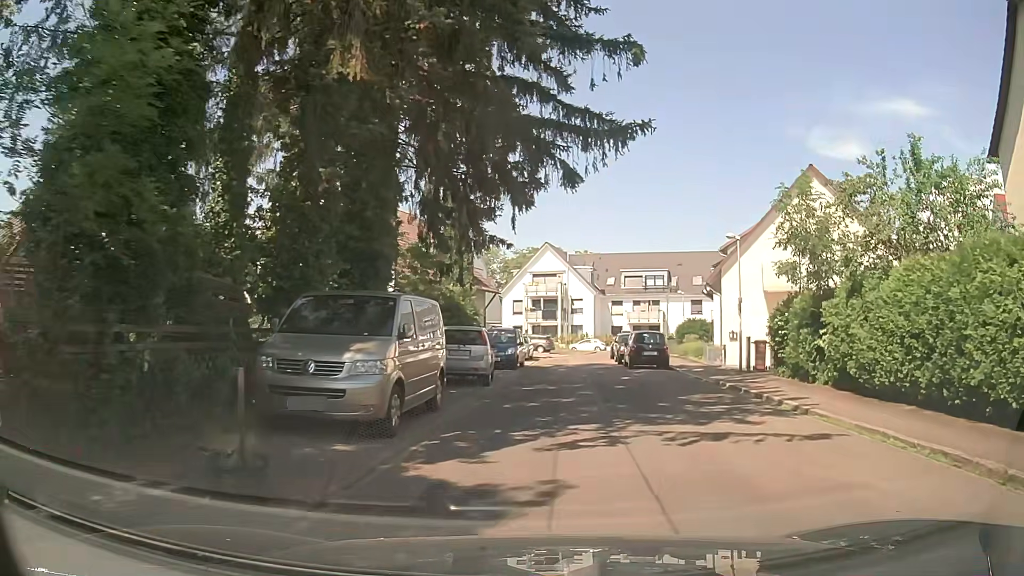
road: residential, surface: asphalt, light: Day
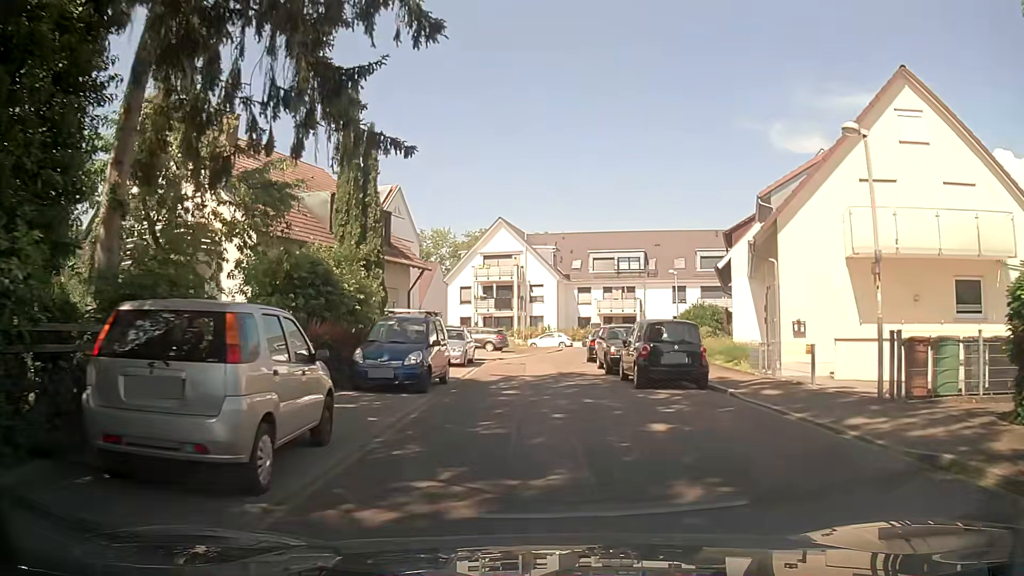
(+0.4, +12.7) m; +2°
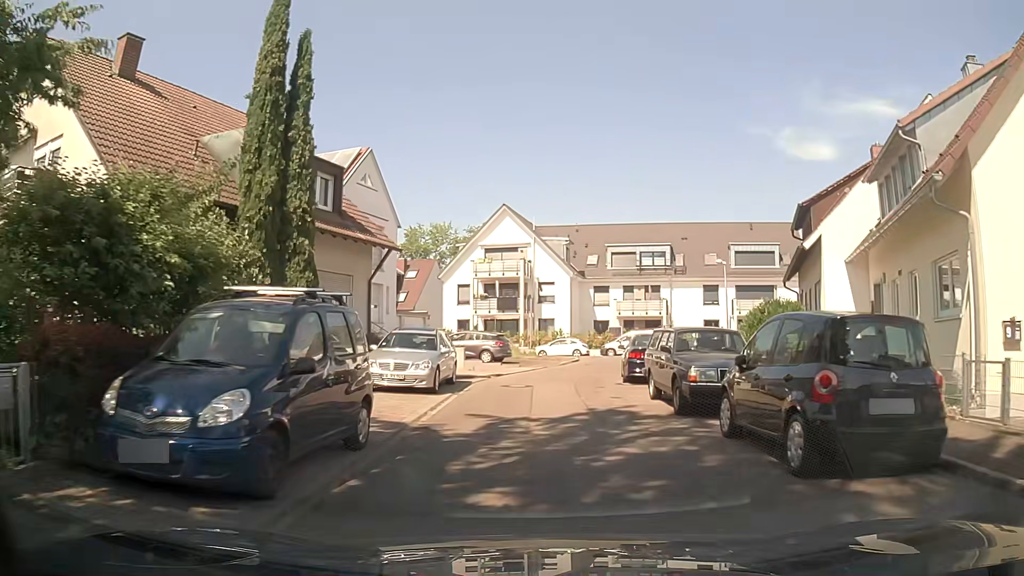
(+0.2, +9.1) m; +2°
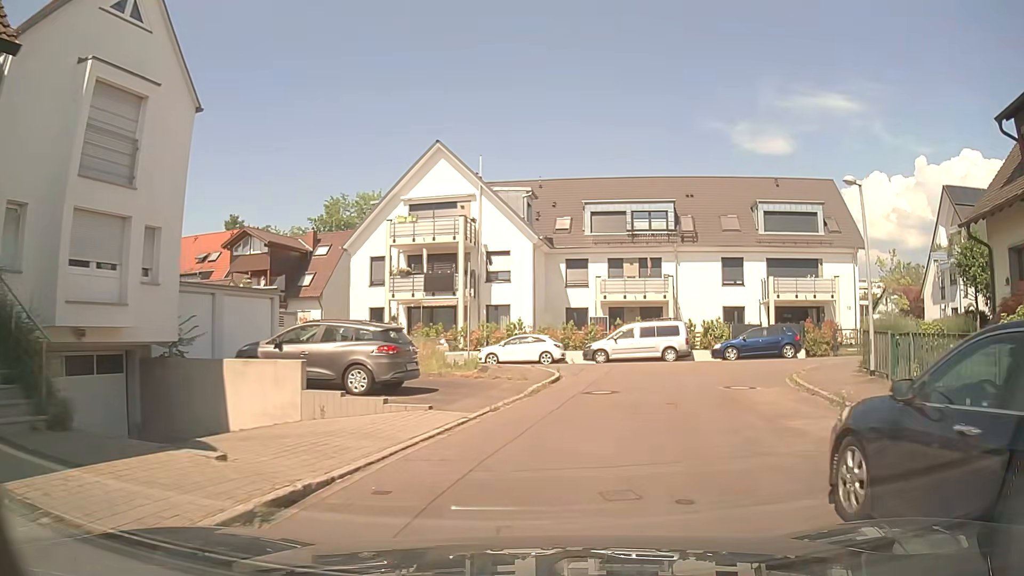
(-0.3, +17.4) m; +2°
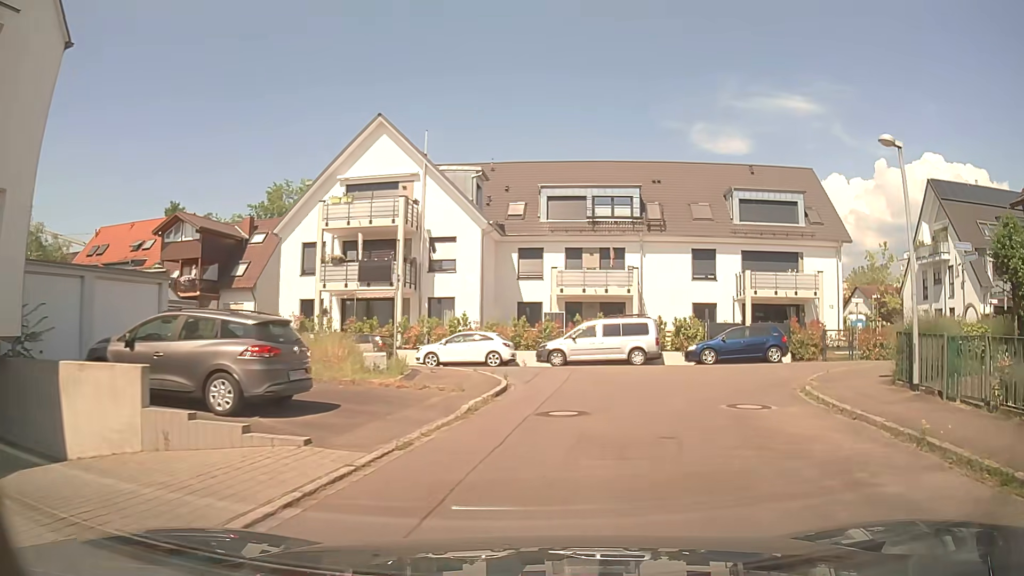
(+0.1, +4.0) m; +4°
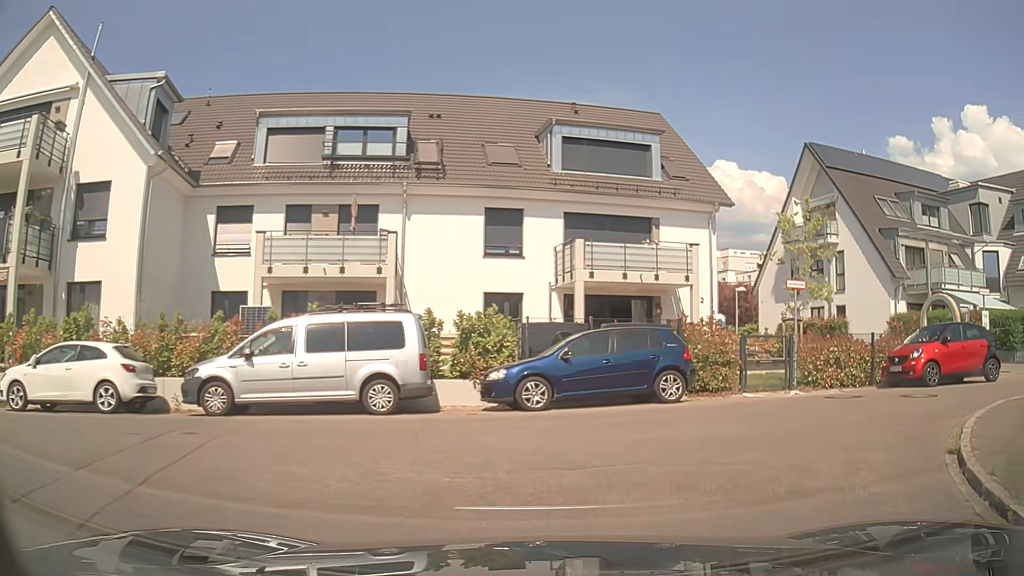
(+2.1, +13.2) m; +20°
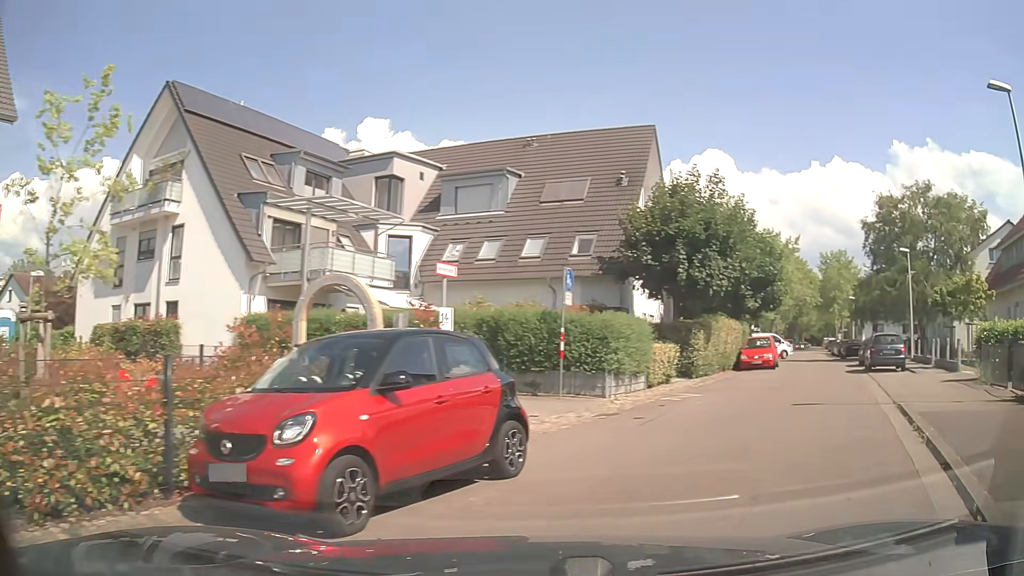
(+4.6, +10.3) m; +55°
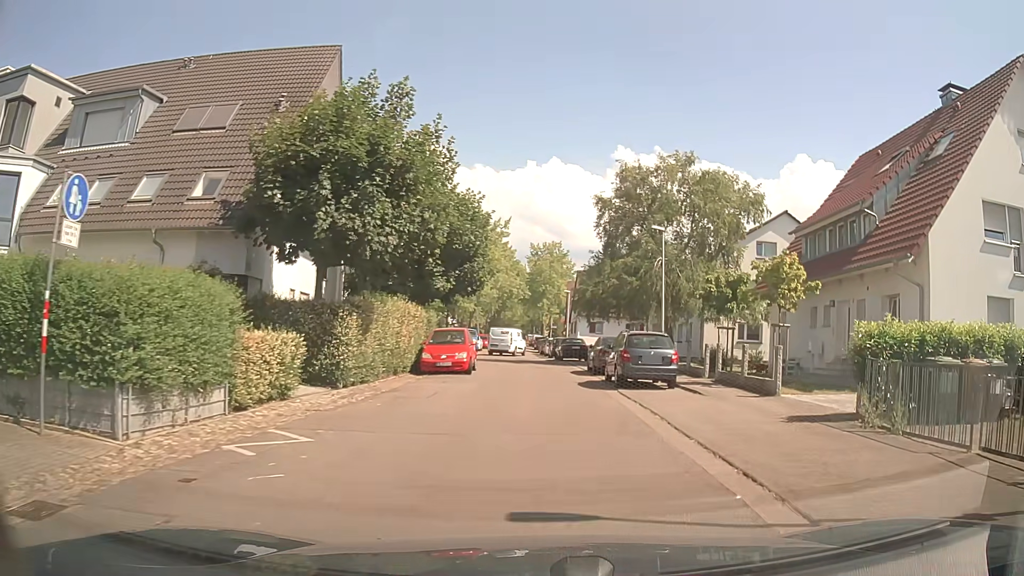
(+2.4, +8.7) m; +25°
(0, +10) (0, +20) (0, +30) (-1, +40) (-1, +50) (-1, +60) (-1, +70) (-1, +80) (-2, +90) (-2, +100) m
